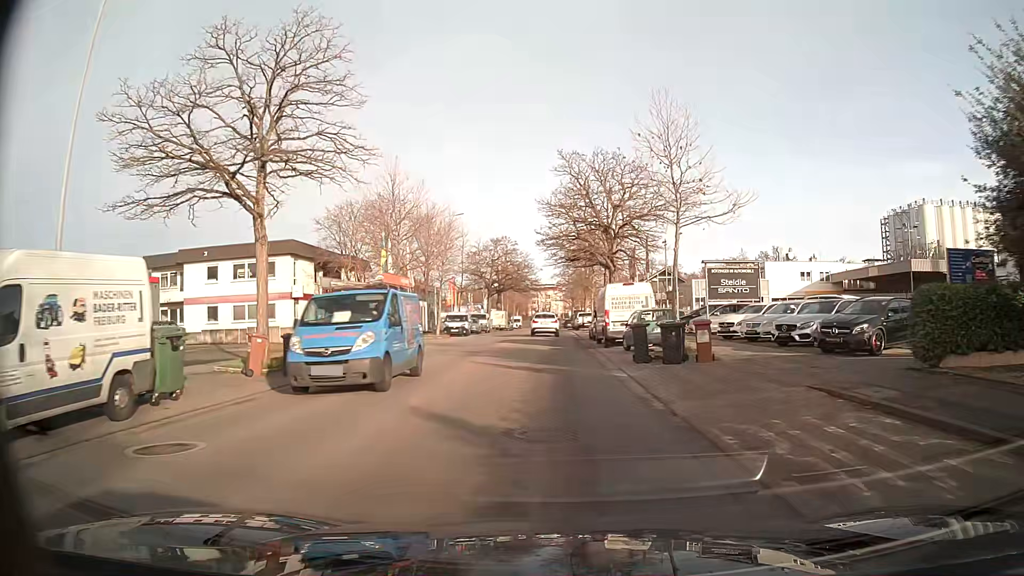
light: Day
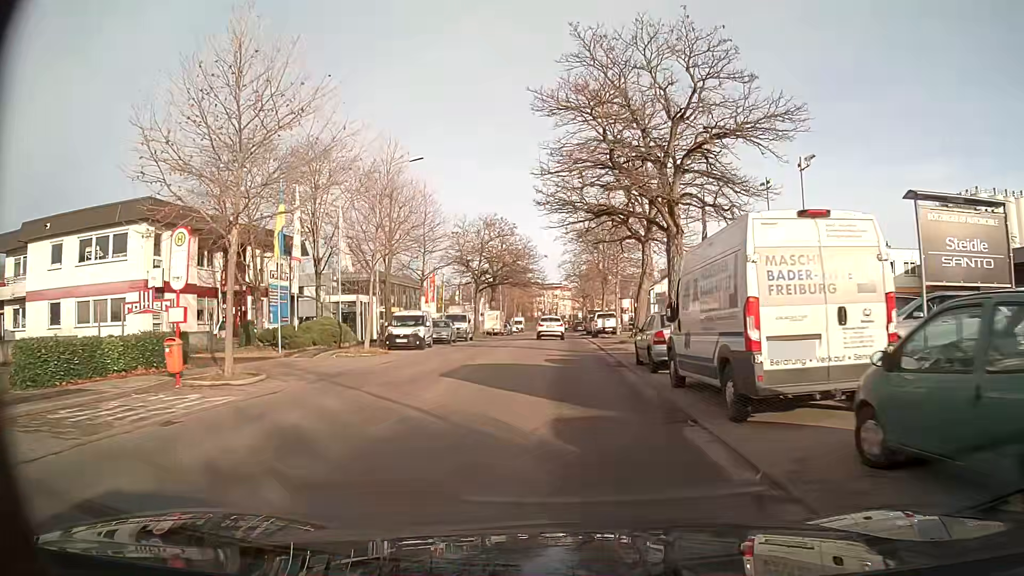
(-0.1, +18.8) m; -1°
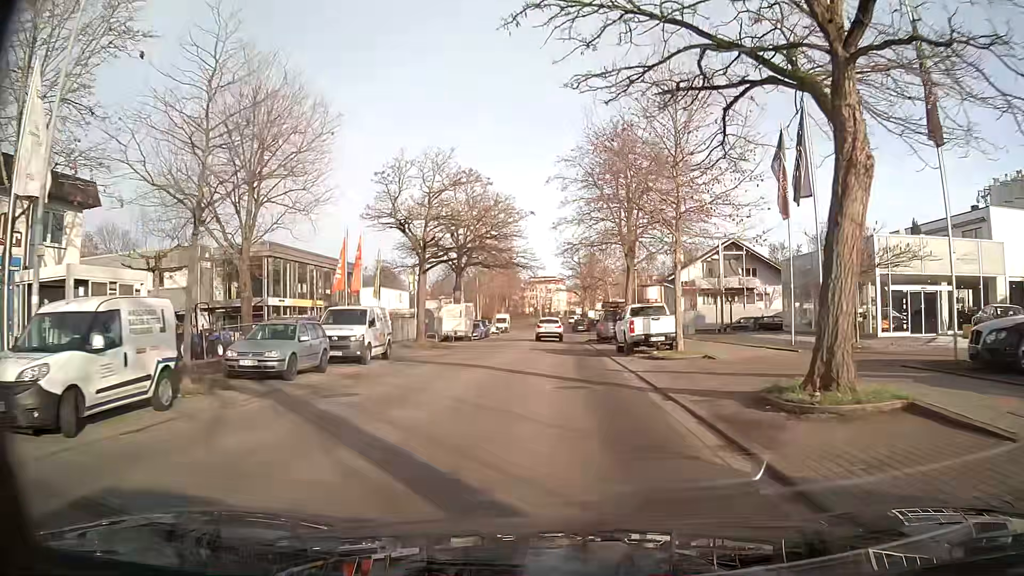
(+0.1, +23.5) m; +1°
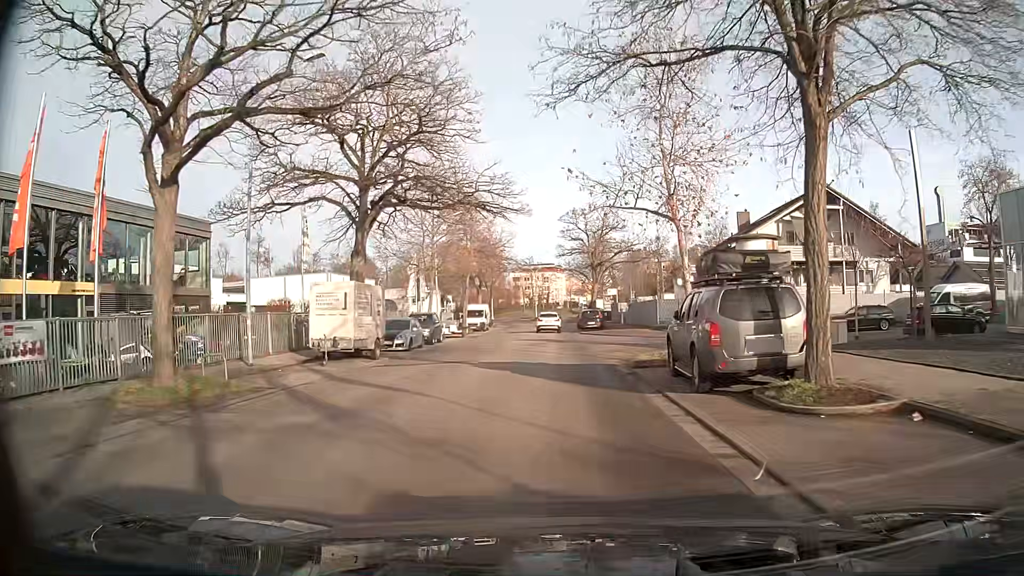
(+0.1, +25.8) m; 0°
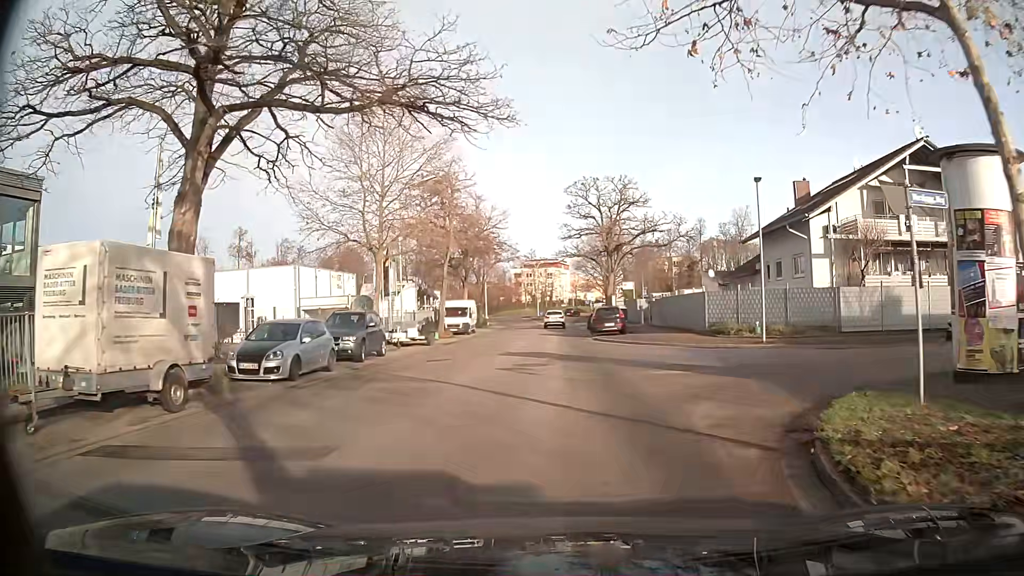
(0.0, +13.3) m; 0°
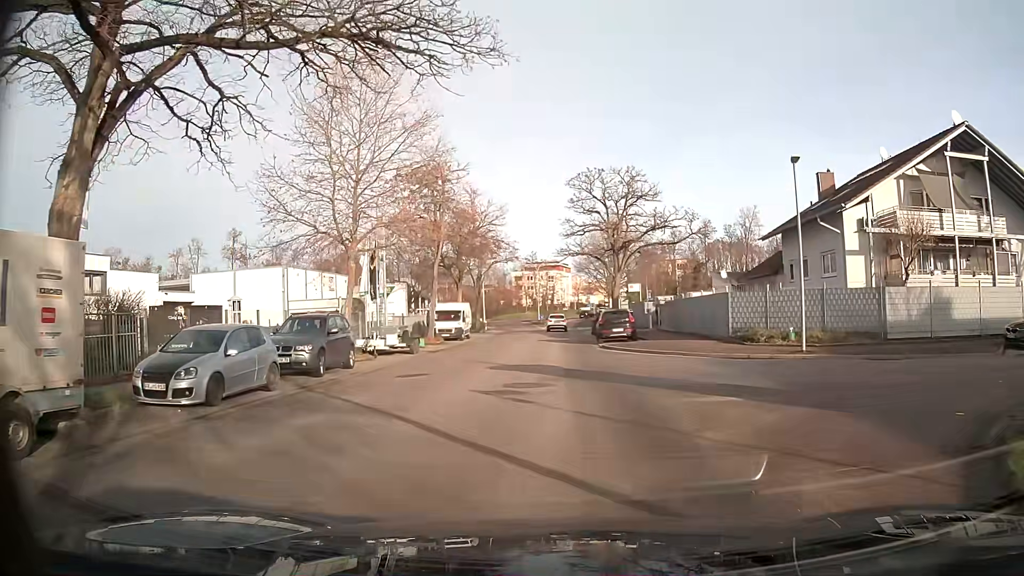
(0.0, +4.1) m; 0°
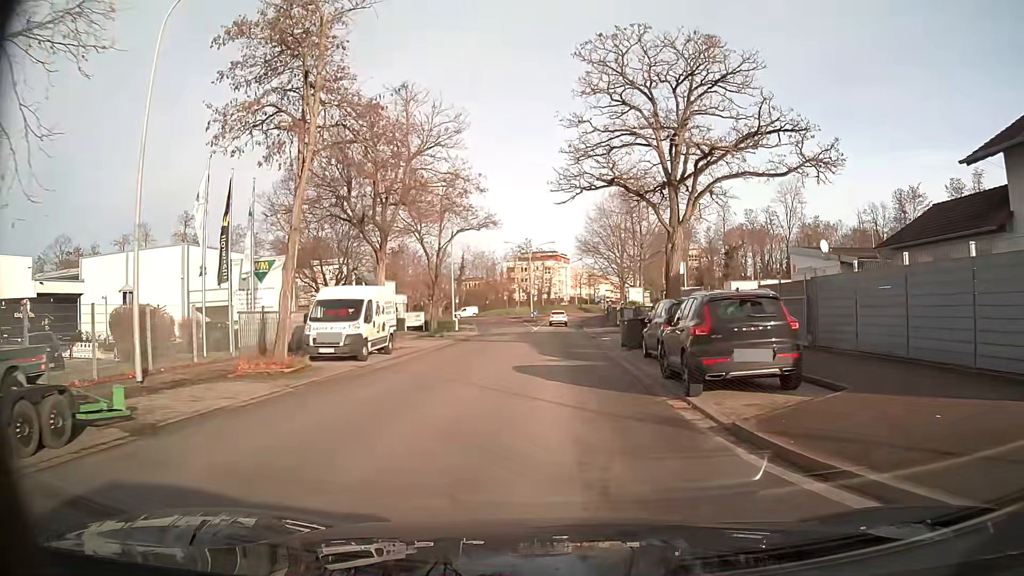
(0.0, +22.4) m; 0°
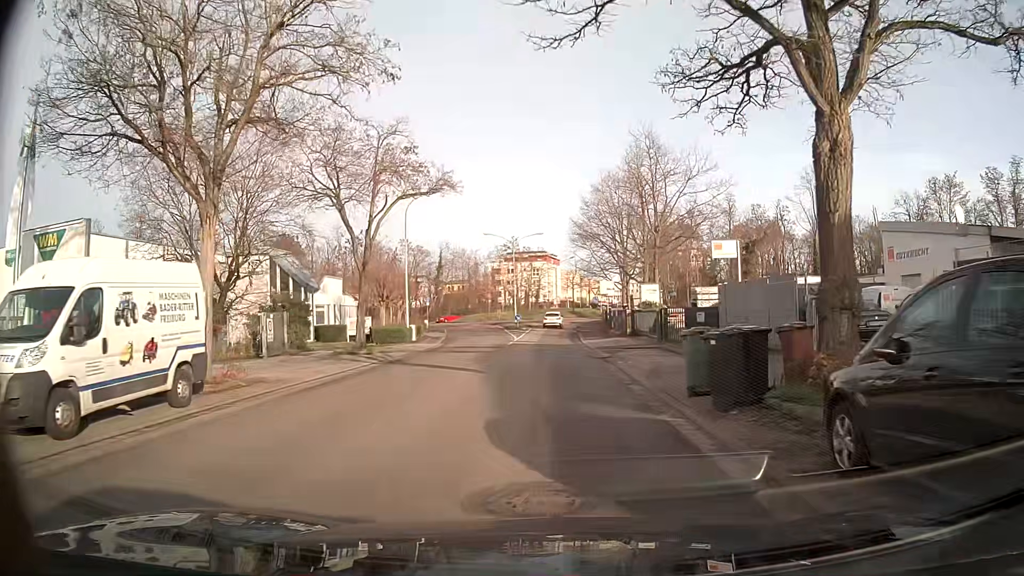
(+0.1, +14.0) m; +1°
